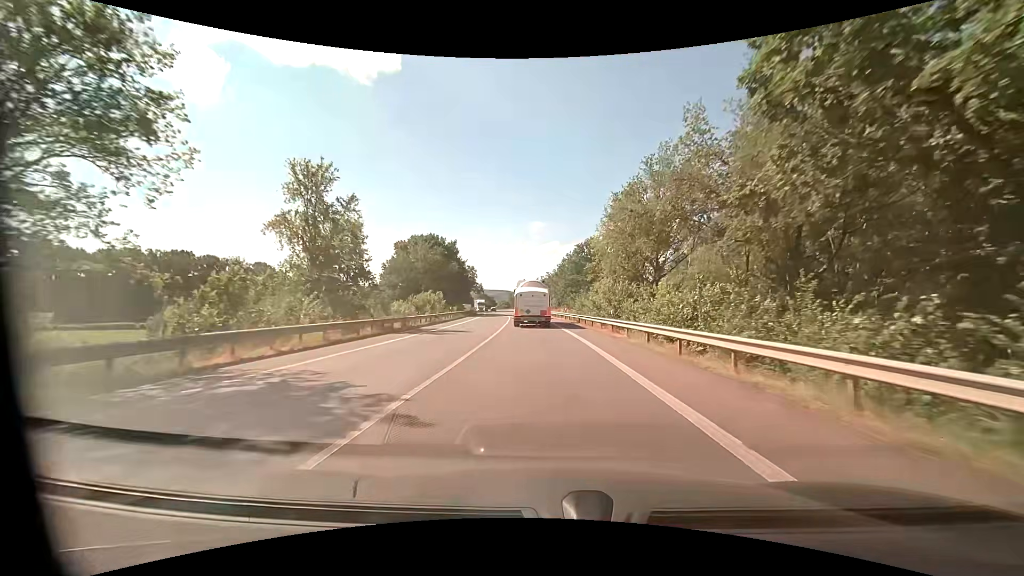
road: primary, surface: asphalt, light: Day
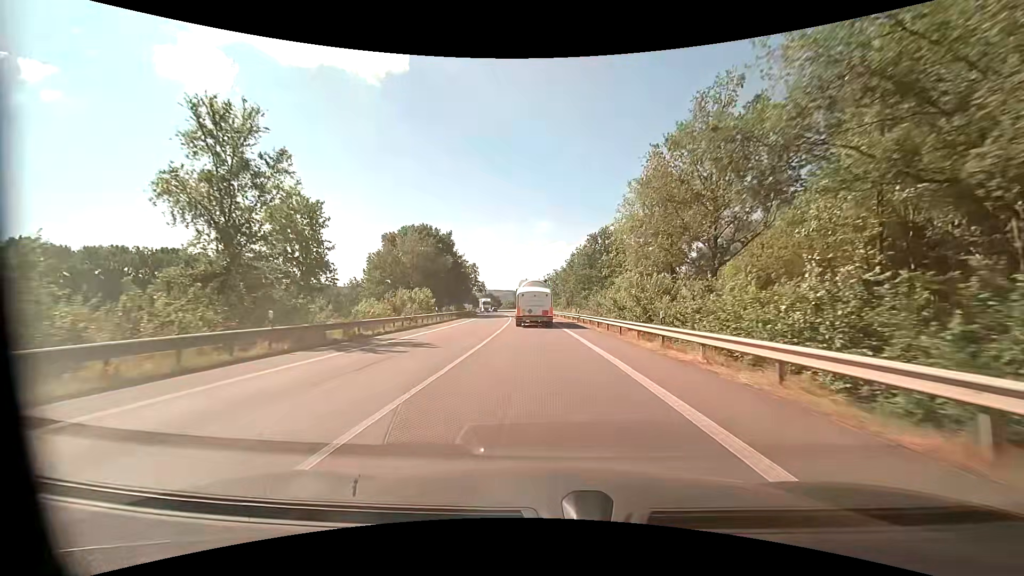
(-0.1, +10.2) m; -1°
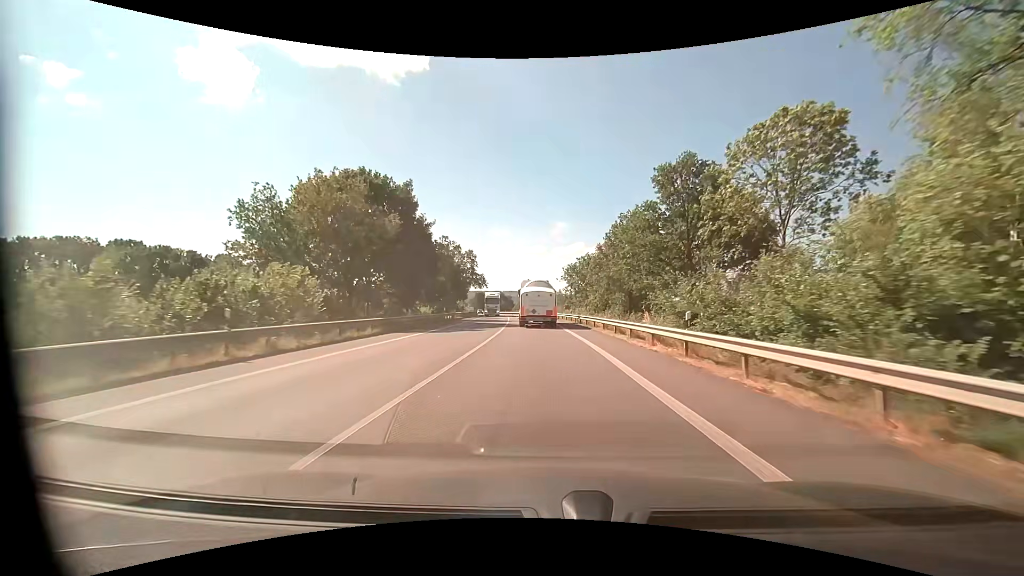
(-0.6, +30.7) m; -2°
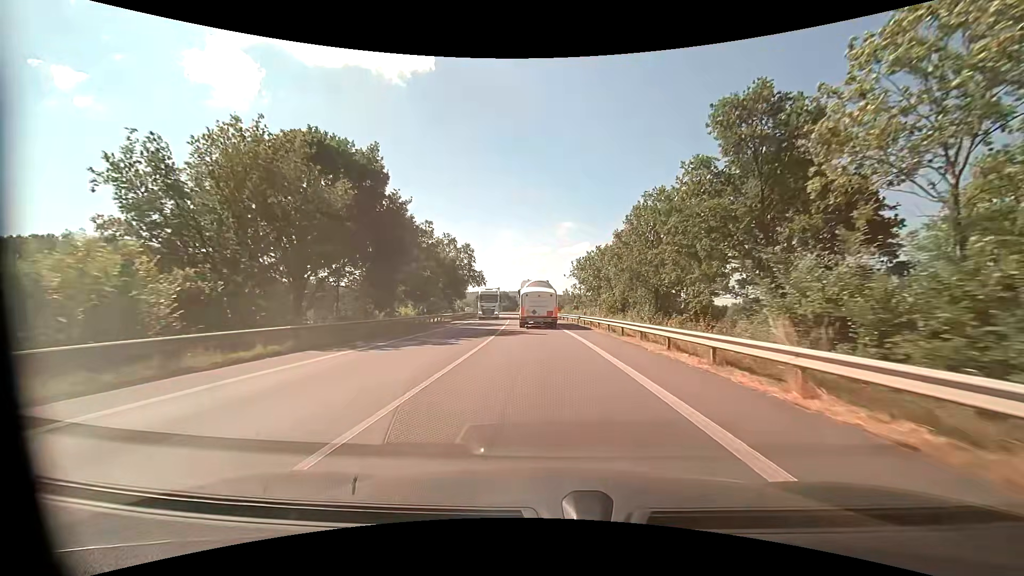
(-0.1, +10.2) m; -1°
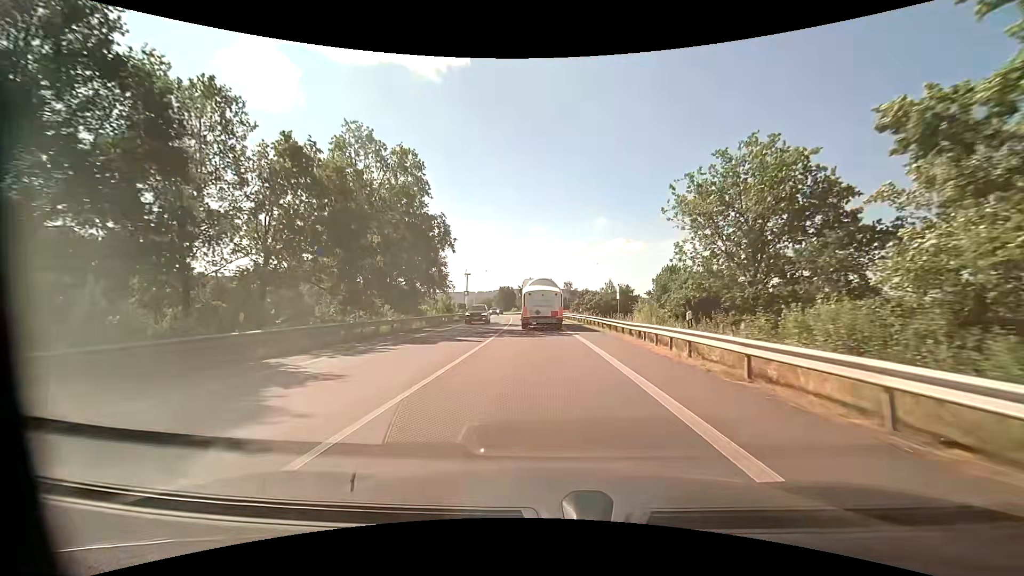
(-1.5, +50.0) m; -4°
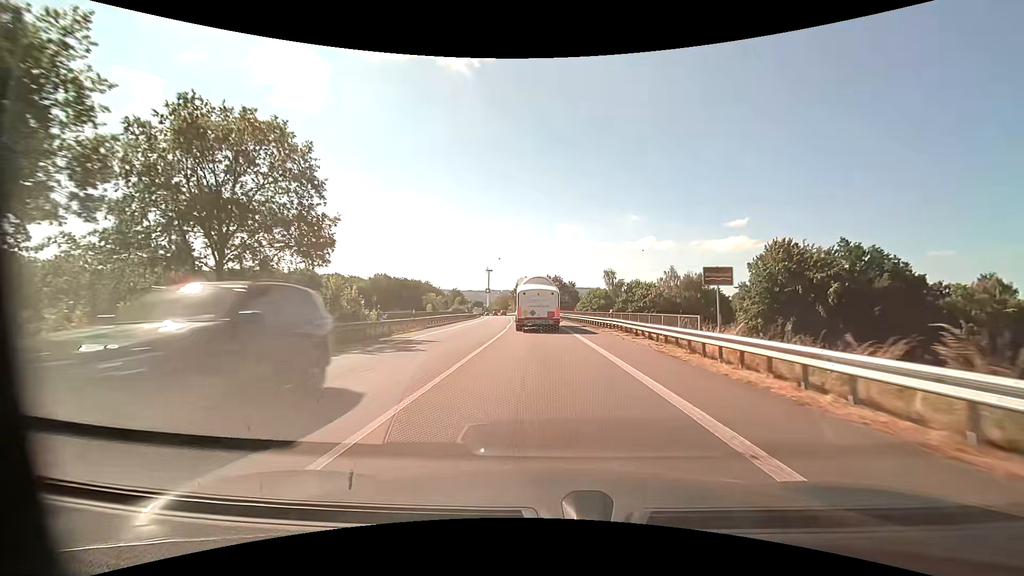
(-1.4, +47.7) m; -3°
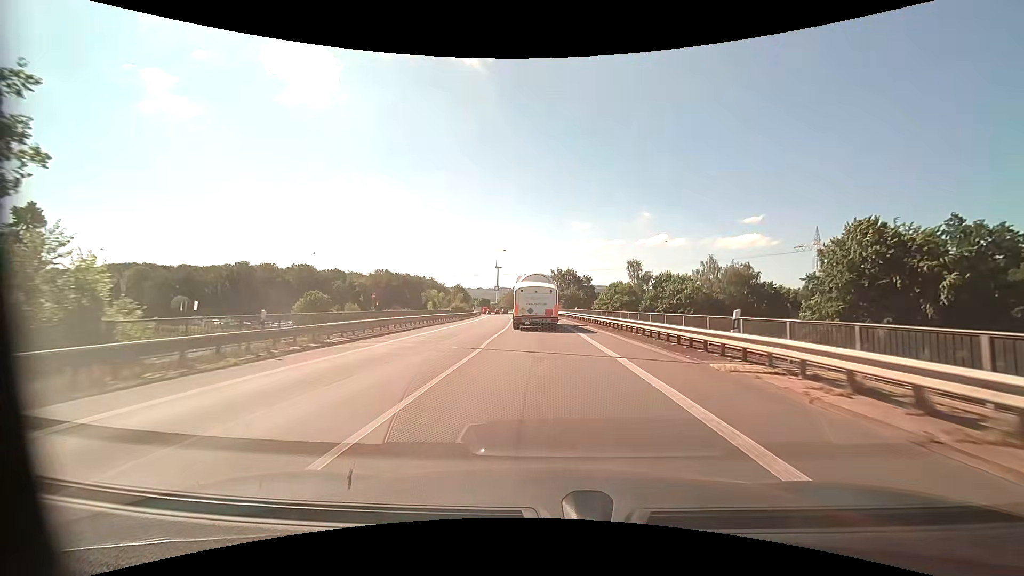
(-0.2, +18.4) m; -1°
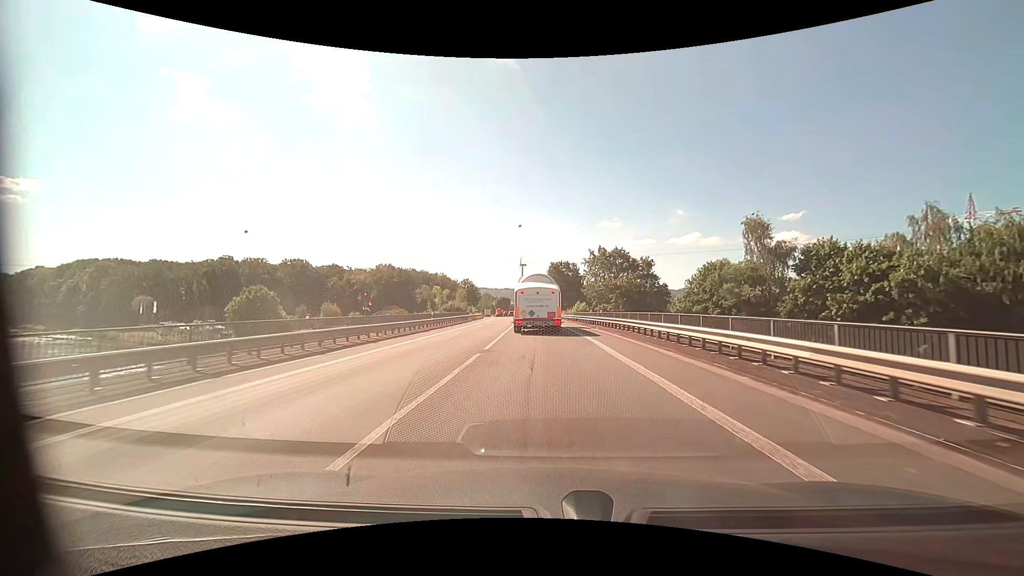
(-1.2, +44.4) m; -3°
(0, +10) (0, +20) (-1, +30) (-1, +40) (-1, +50) (-2, +60) (-2, +70) (-3, +80) (-4, +90) (-5, +100) m
